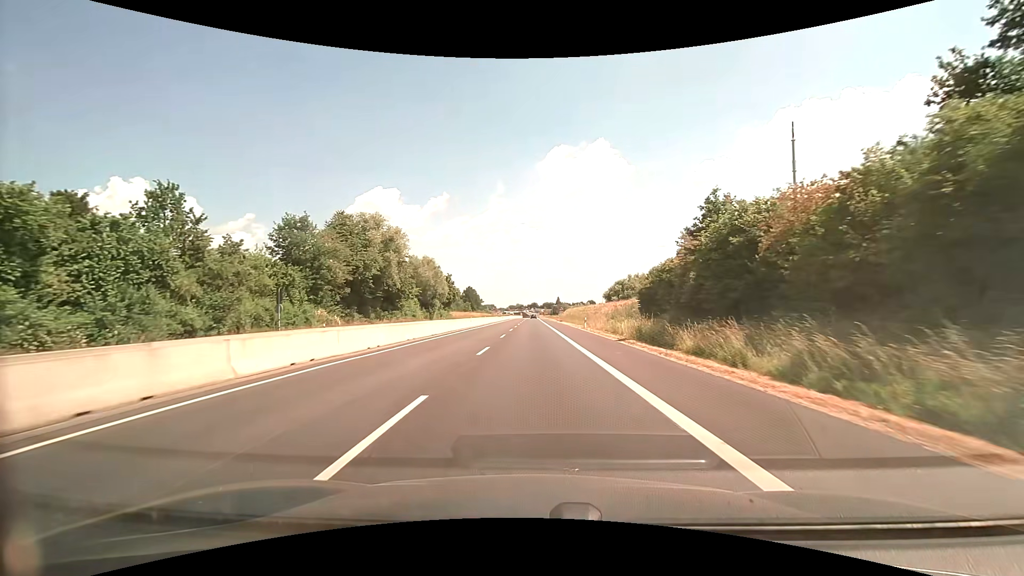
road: trunk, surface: asphalt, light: Day
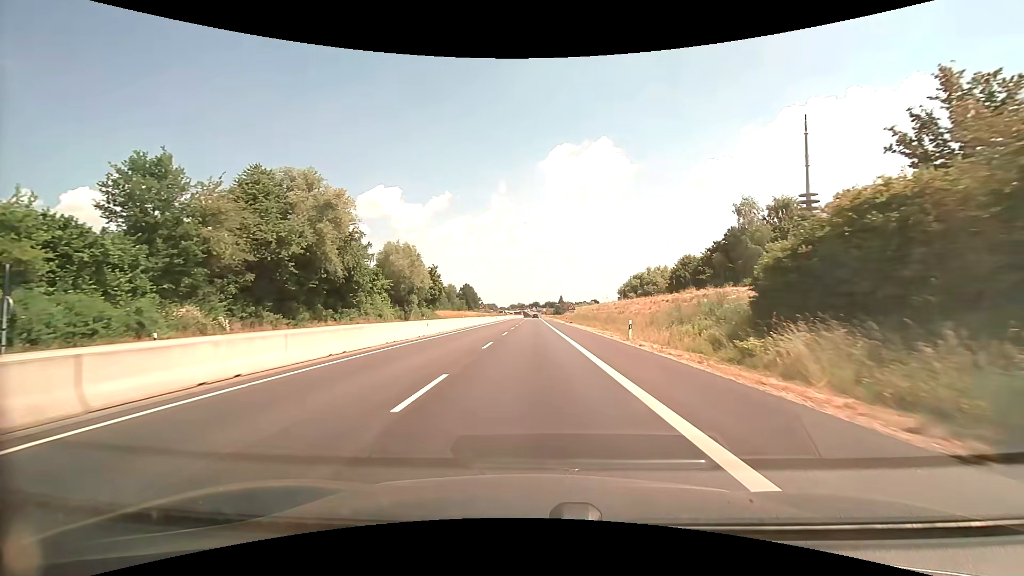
(+0.1, +21.6) m; 0°
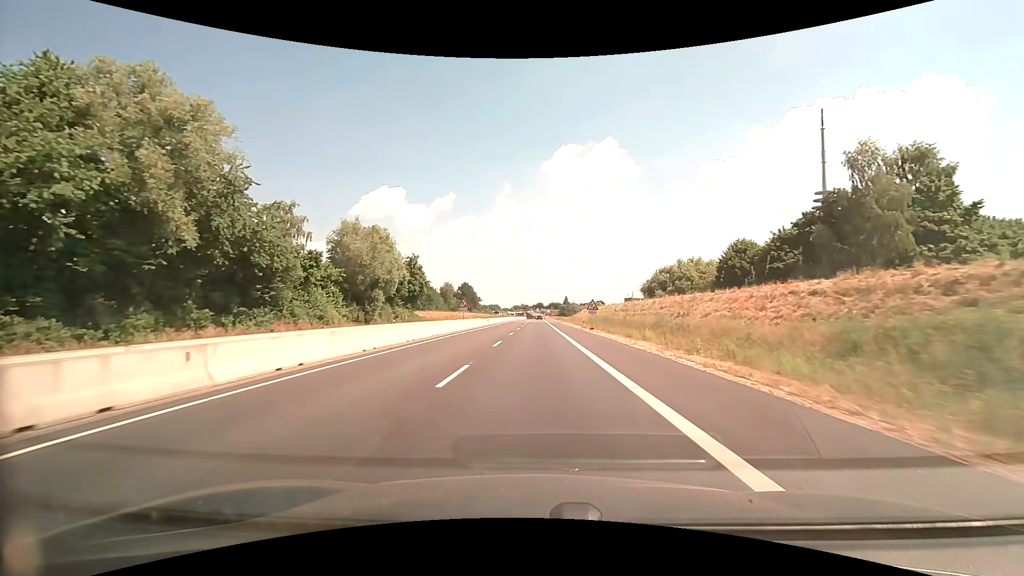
(0.0, +21.6) m; 0°
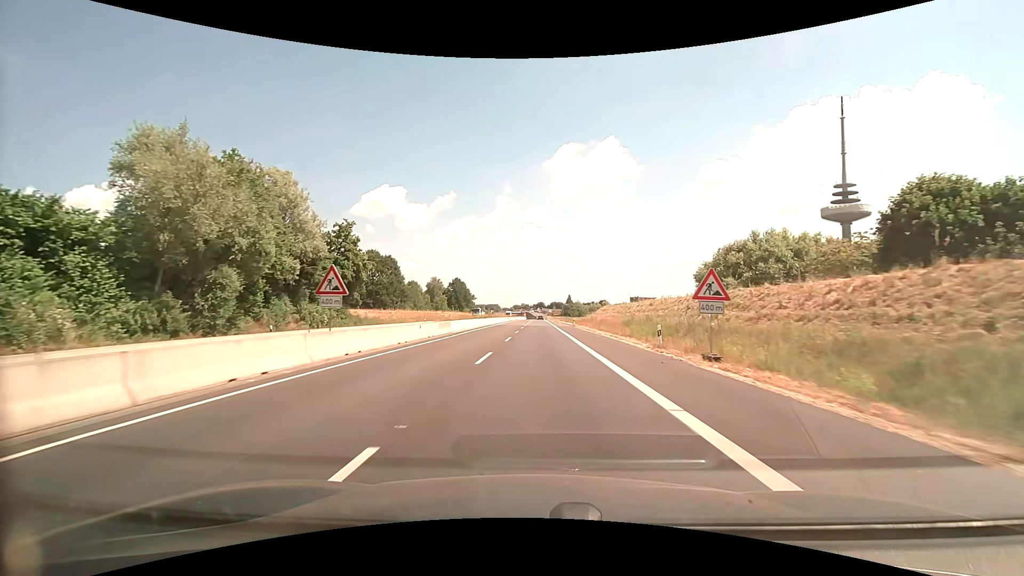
(0.0, +32.4) m; 0°
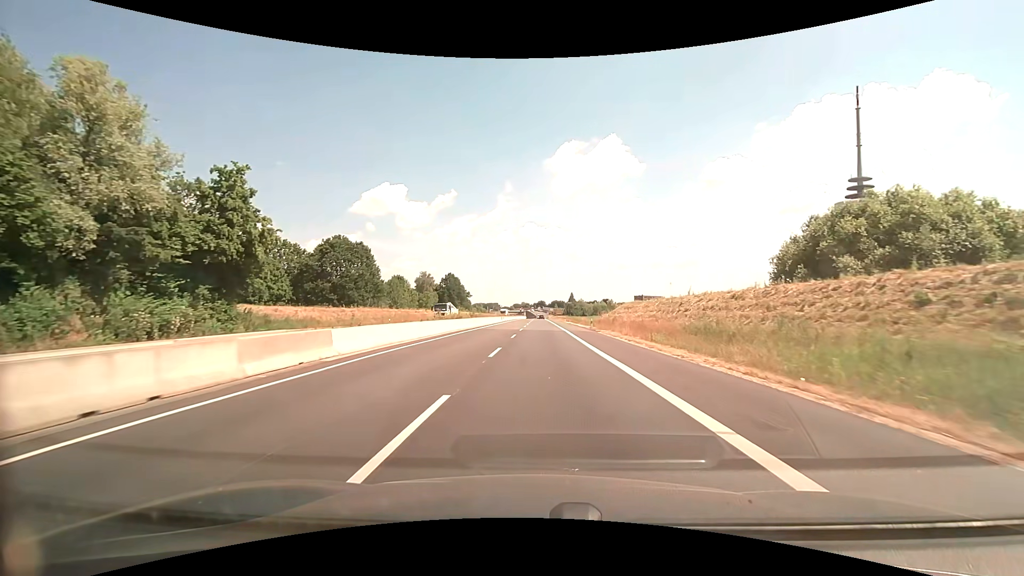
(-0.1, +21.6) m; 0°
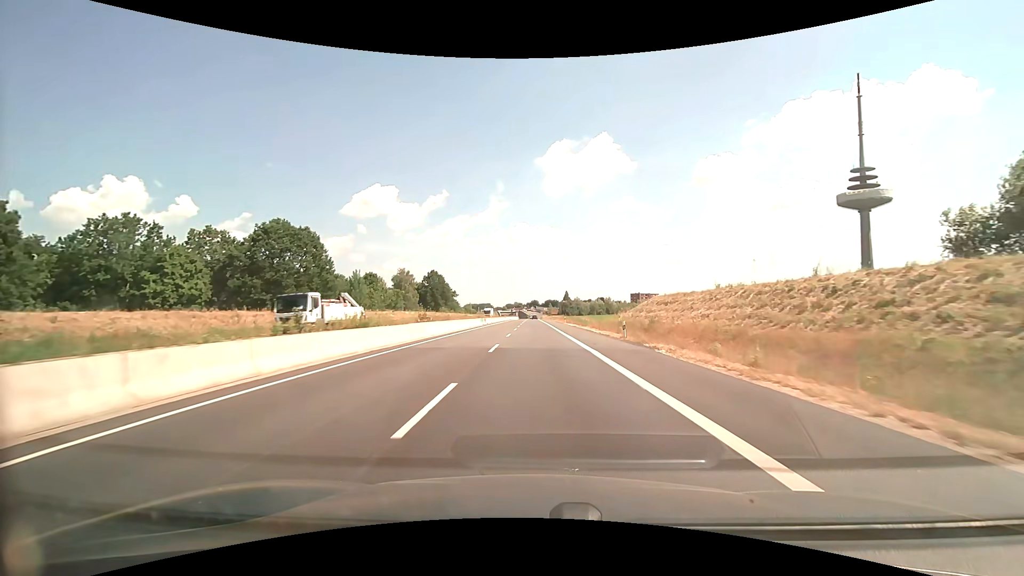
(+0.3, +21.5) m; +1°
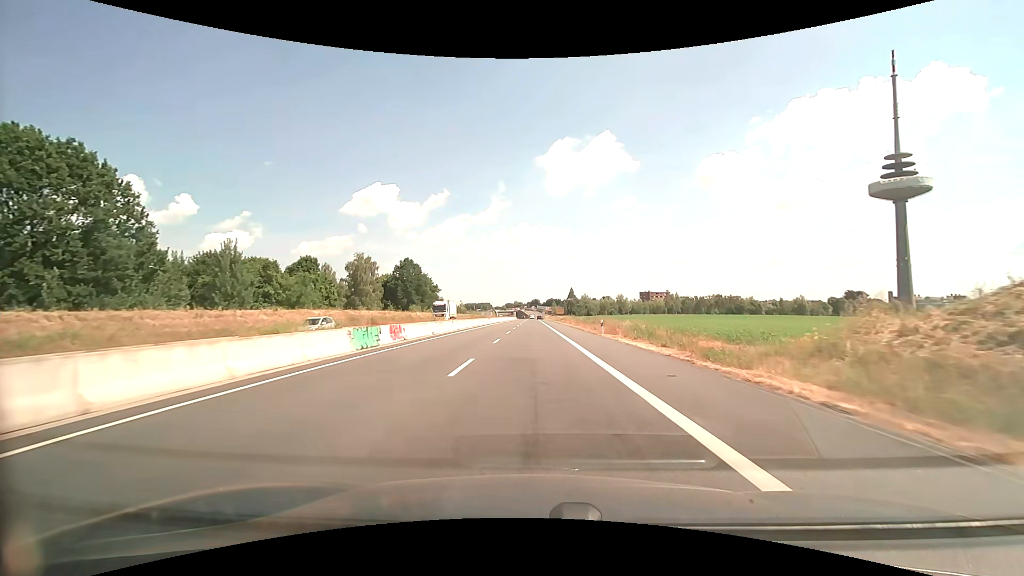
(+0.1, +43.0) m; 0°
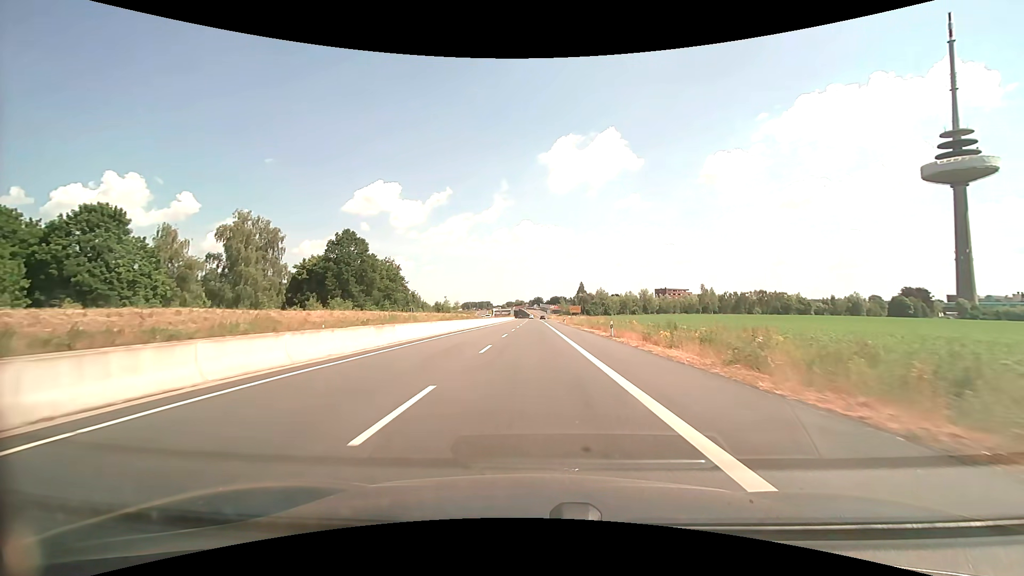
(-0.2, +53.7) m; 0°
(0, +10) (0, +20) (0, +30) (0, +40) (0, +50) (0, +60) (0, +70) (+1, +80) (+1, +90) (+2, +100) m
